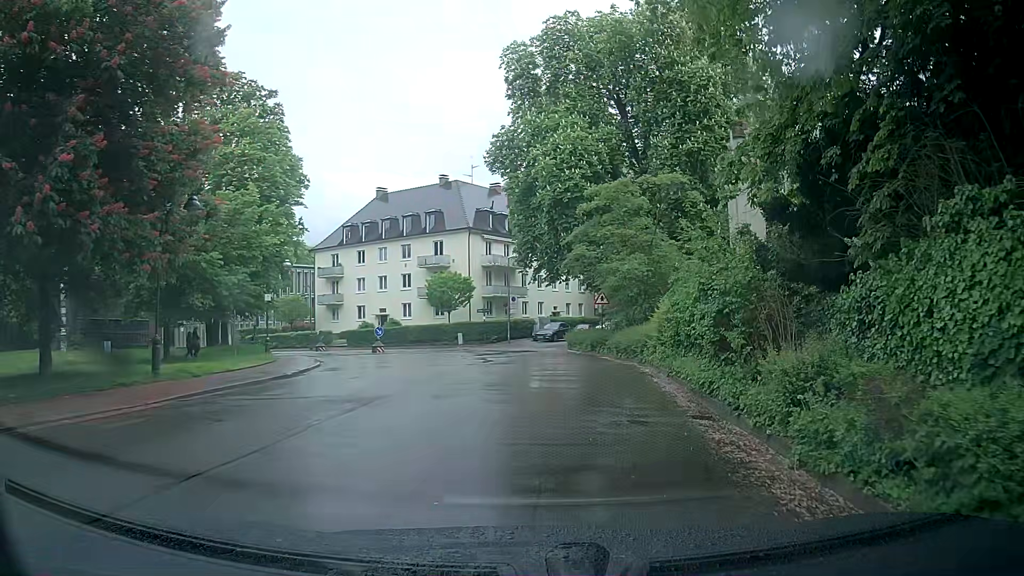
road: unclassified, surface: asphalt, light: Day
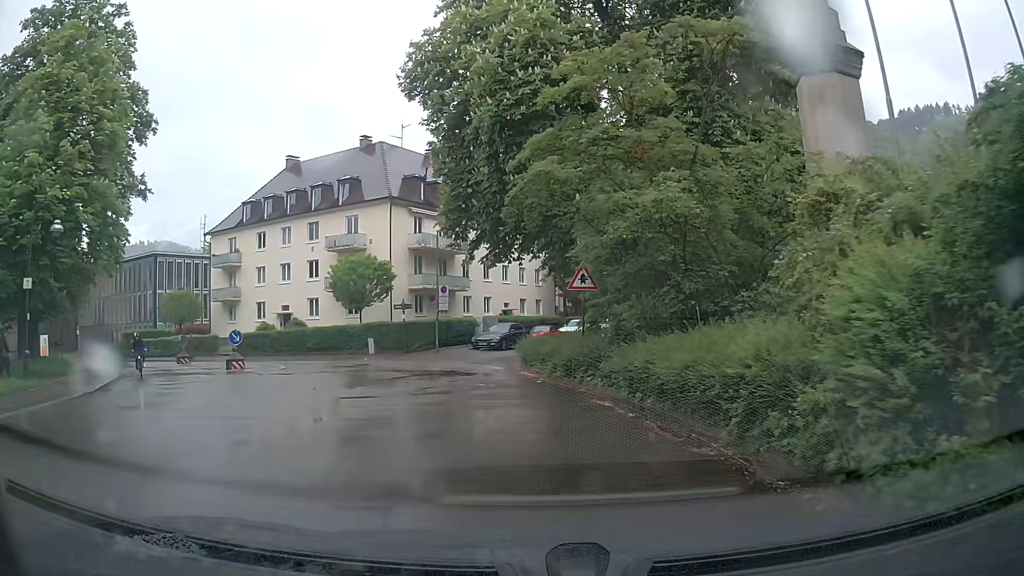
(+1.2, +14.9) m; +4°
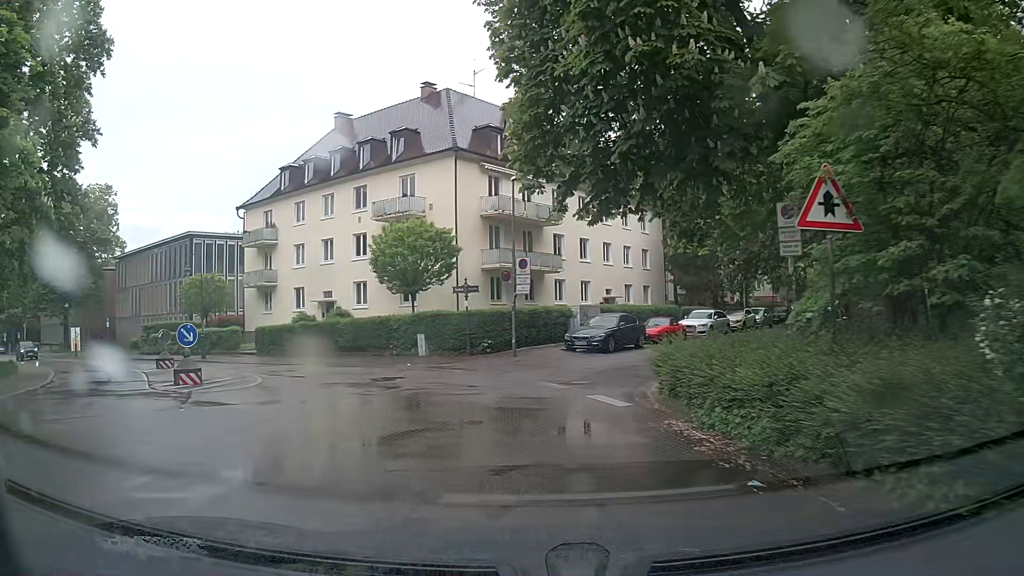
(-0.4, +10.8) m; -7°
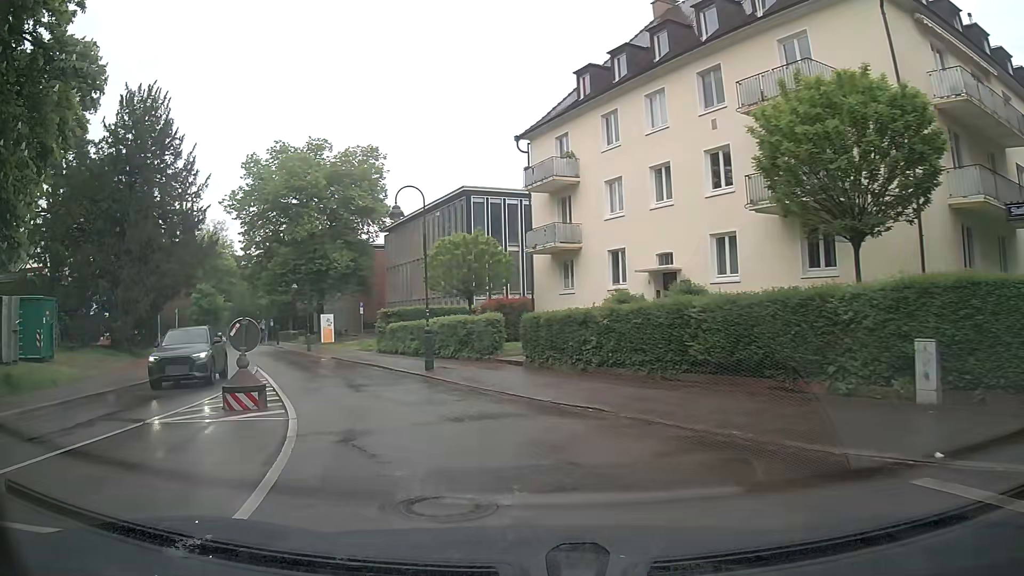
(-4.2, +16.8) m; -29°
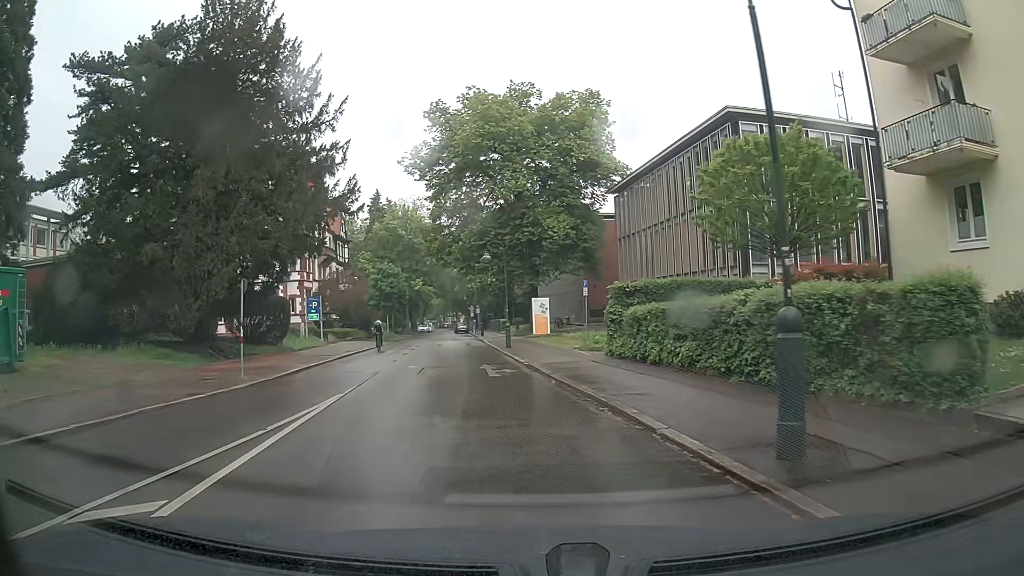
(-2.7, +14.9) m; -19°
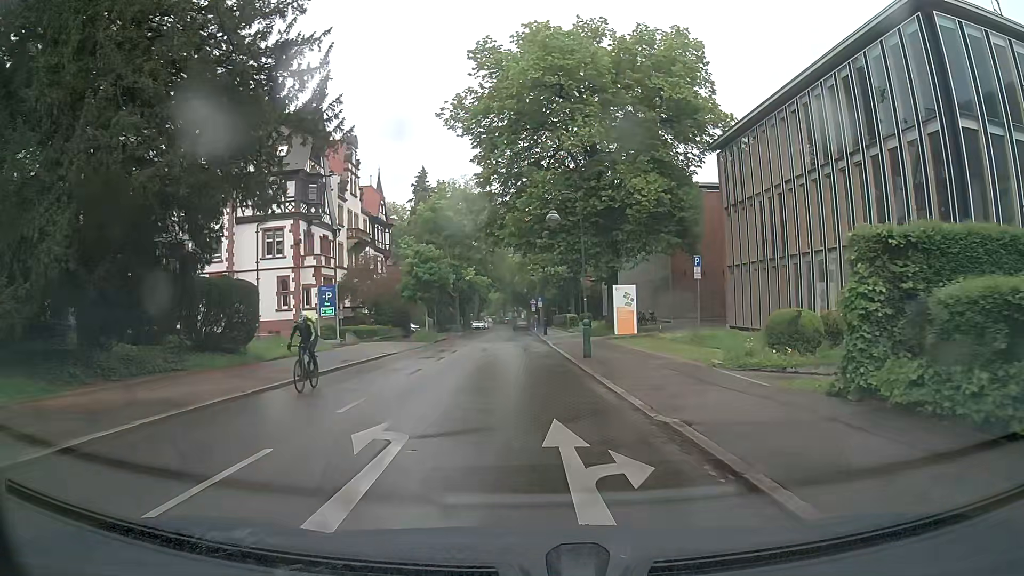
(-0.8, +12.7) m; -5°
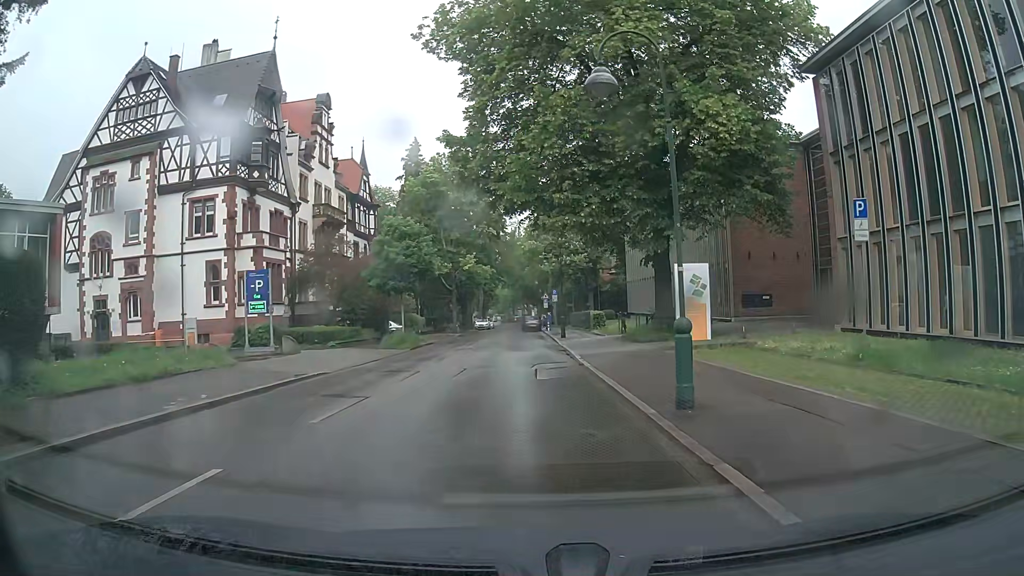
(-0.2, +13.3) m; -1°
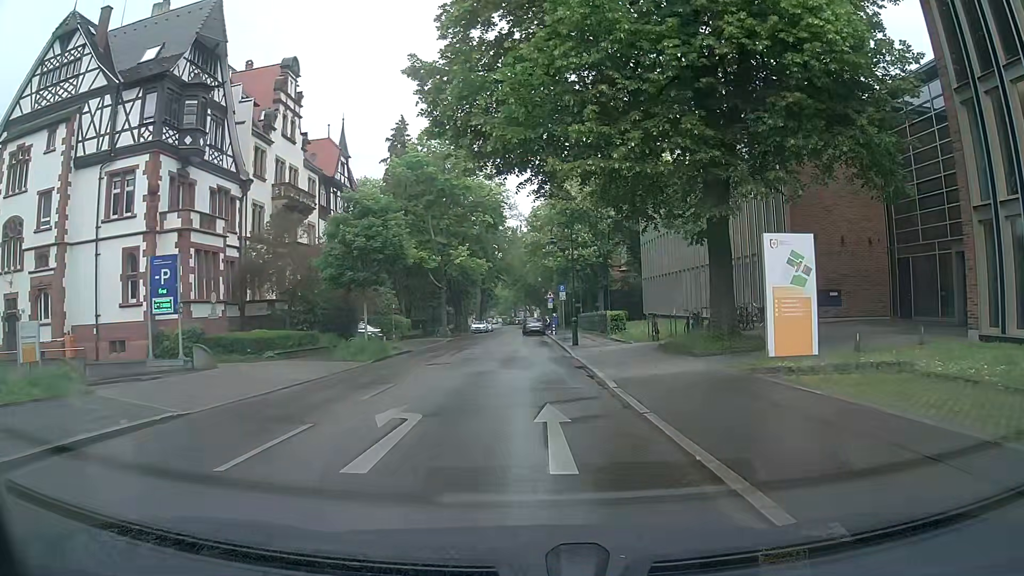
(-0.2, +8.9) m; -1°
